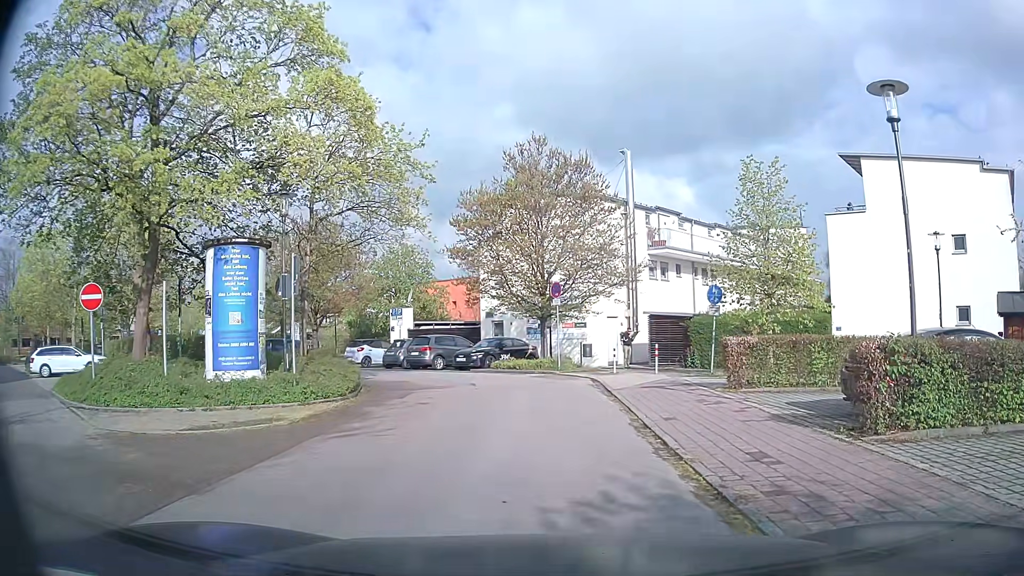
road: residential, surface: asphalt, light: Day
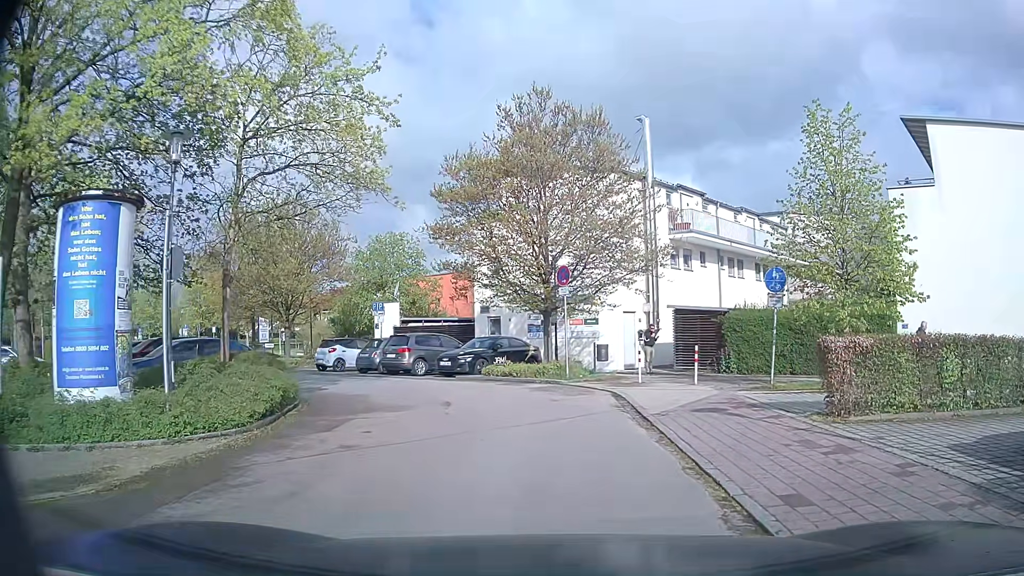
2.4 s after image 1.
(+0.2, +5.4) m; +2°
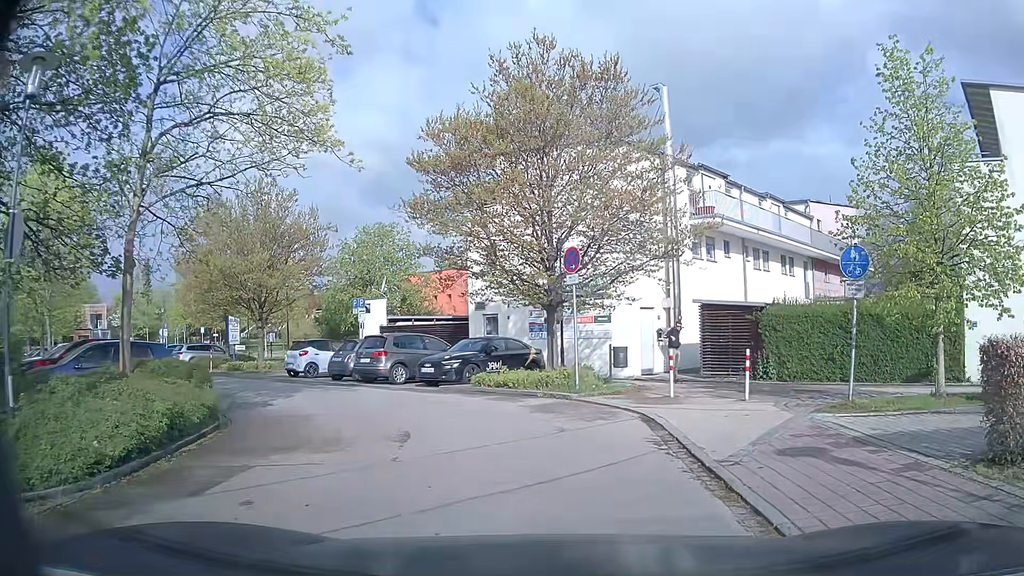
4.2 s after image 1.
(-0.1, +4.1) m; 0°
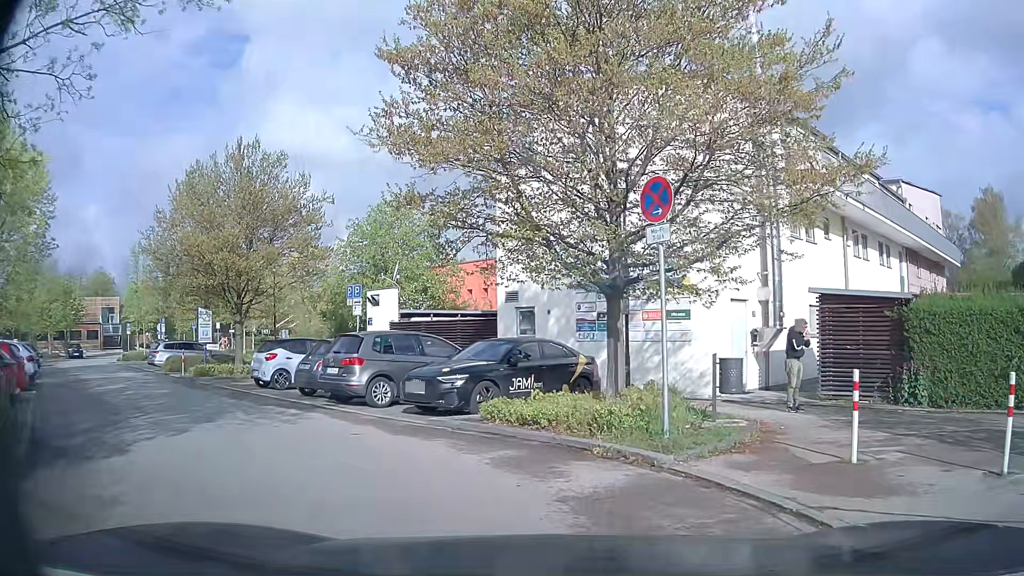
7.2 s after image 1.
(-0.2, +7.0) m; -7°
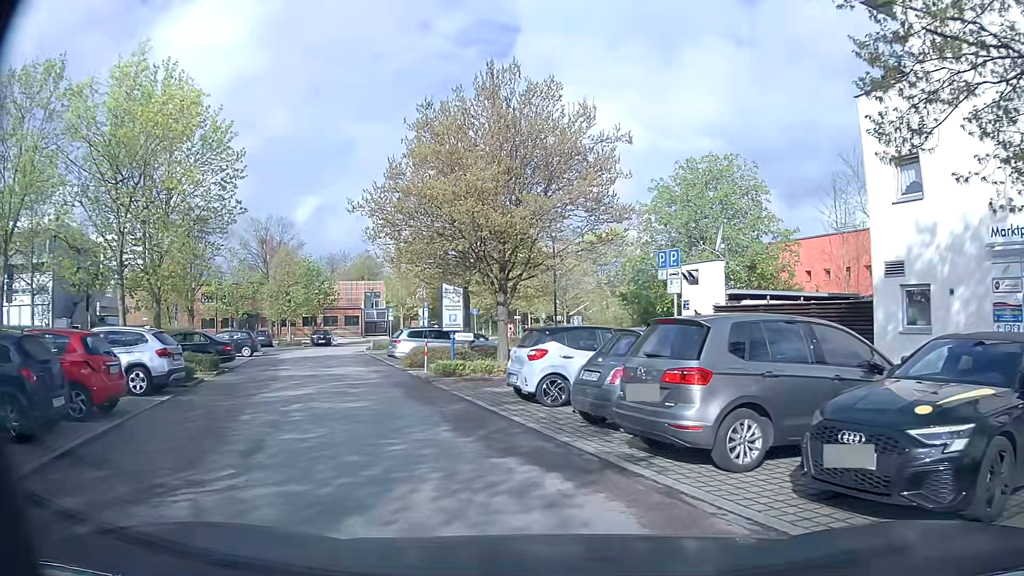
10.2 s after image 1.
(-1.4, +7.1) m; -23°
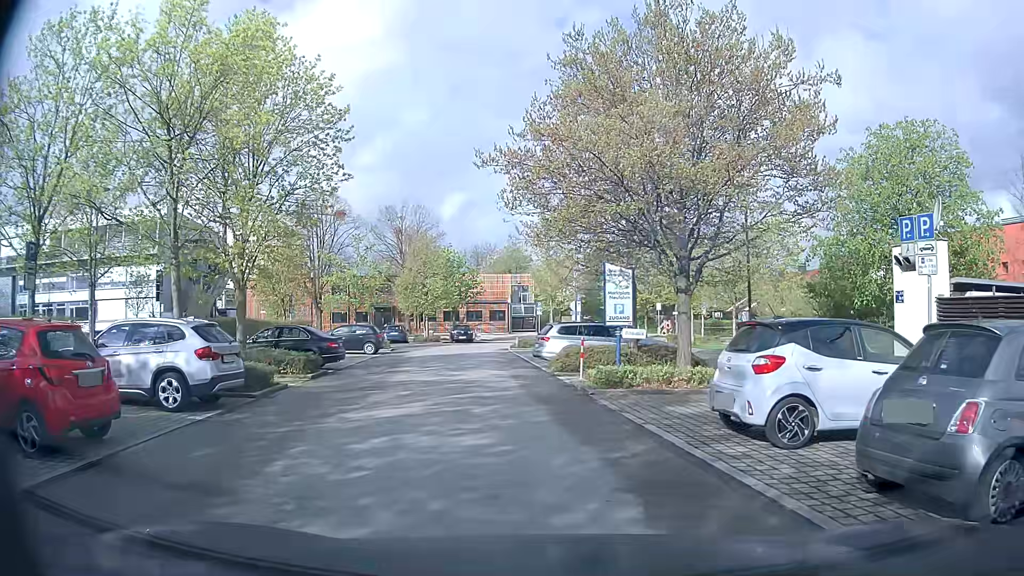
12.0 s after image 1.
(-0.6, +4.7) m; -13°
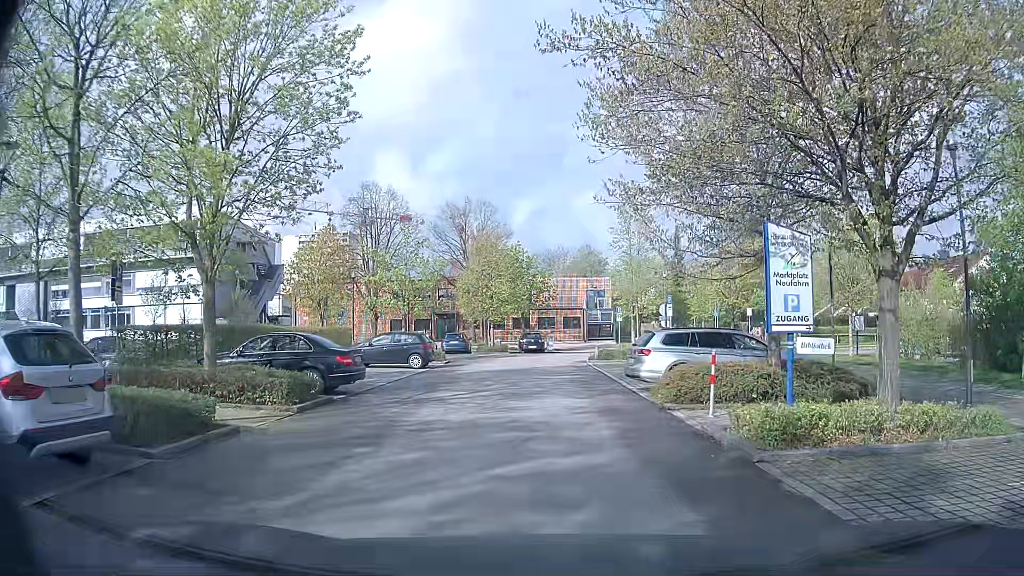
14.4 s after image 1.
(-0.4, +6.2) m; -6°
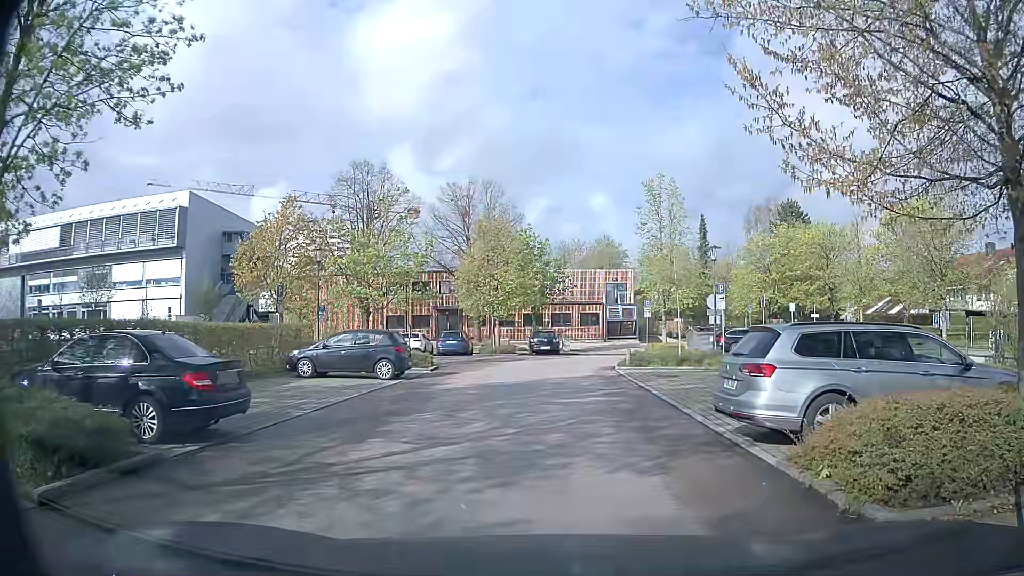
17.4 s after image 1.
(-0.2, +7.4) m; -3°
